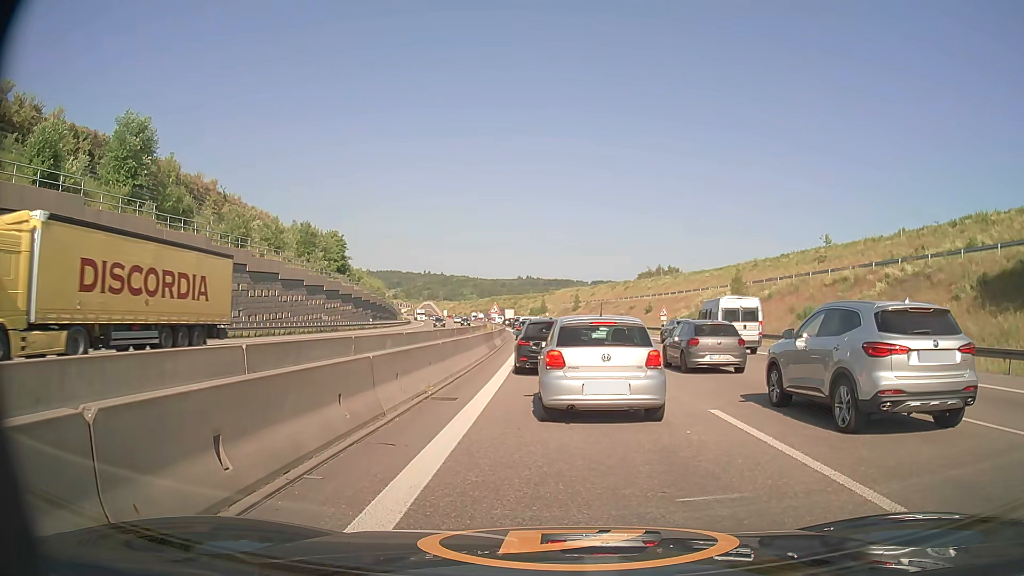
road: motorway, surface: asphalt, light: Day
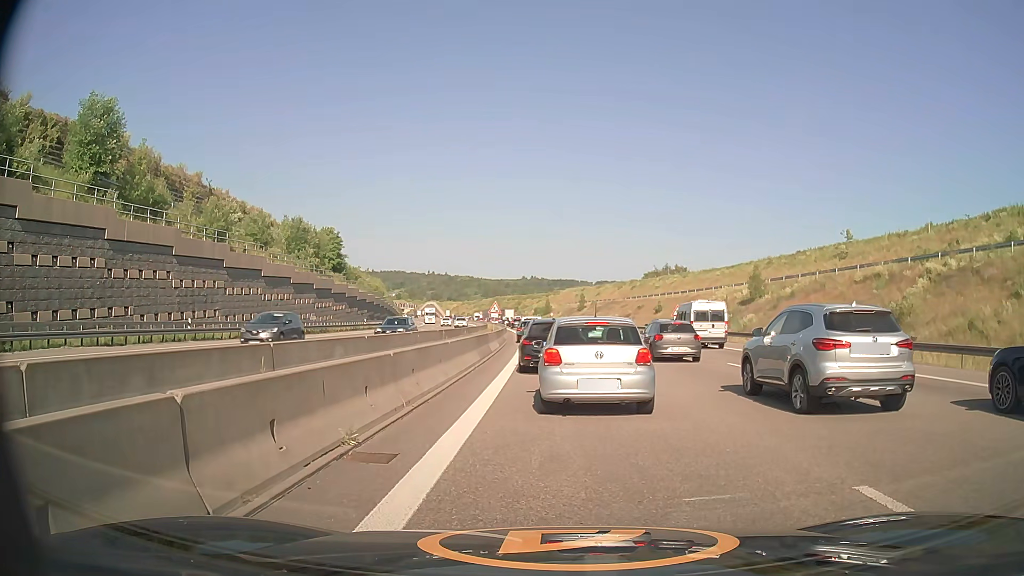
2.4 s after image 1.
(0.0, +5.1) m; +1°
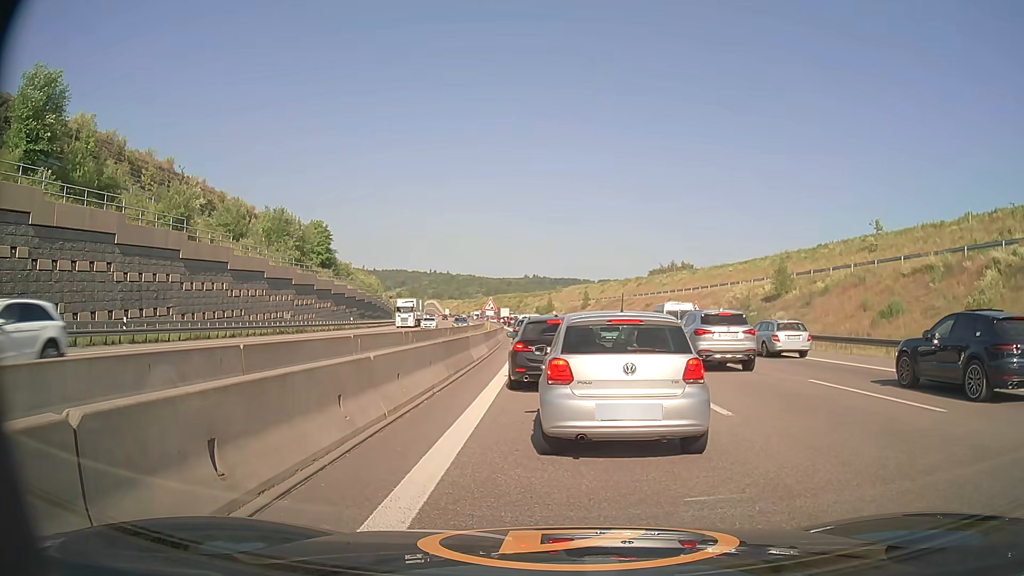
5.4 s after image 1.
(-0.1, +7.1) m; -1°
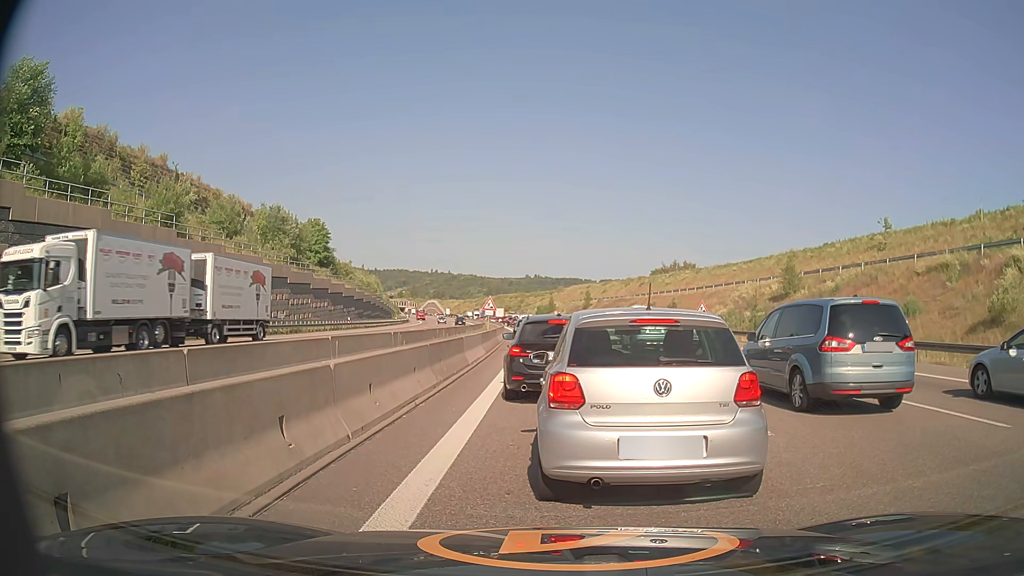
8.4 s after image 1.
(0.0, +1.7) m; -1°
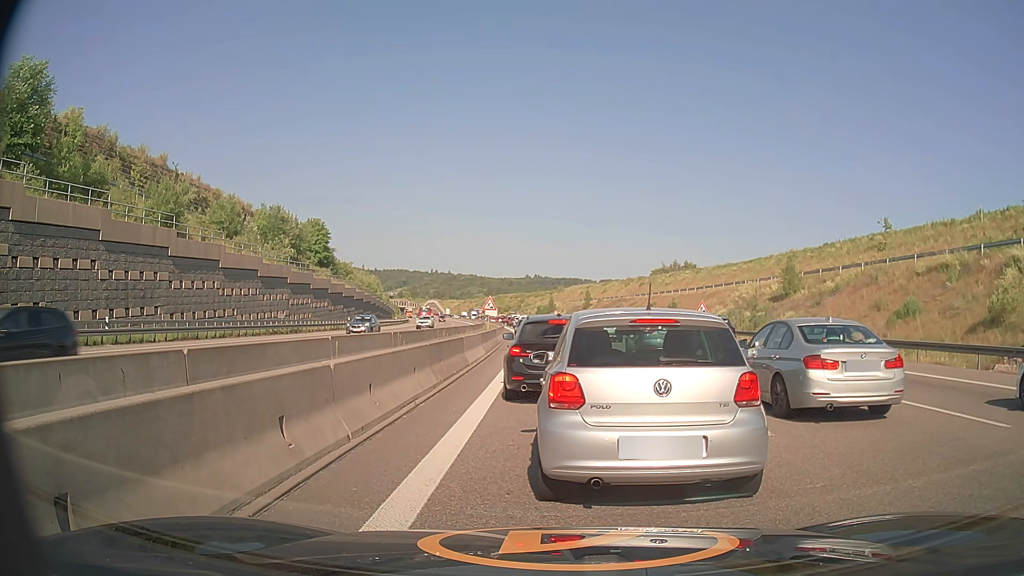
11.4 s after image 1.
(0.0, 0.0) m; 0°
(0, +10) (0, +20) (0, +30) (0, +40) (0, +50) (0, +60) (-1, +70) (-1, +80) (-2, +90) (-3, +100) m
